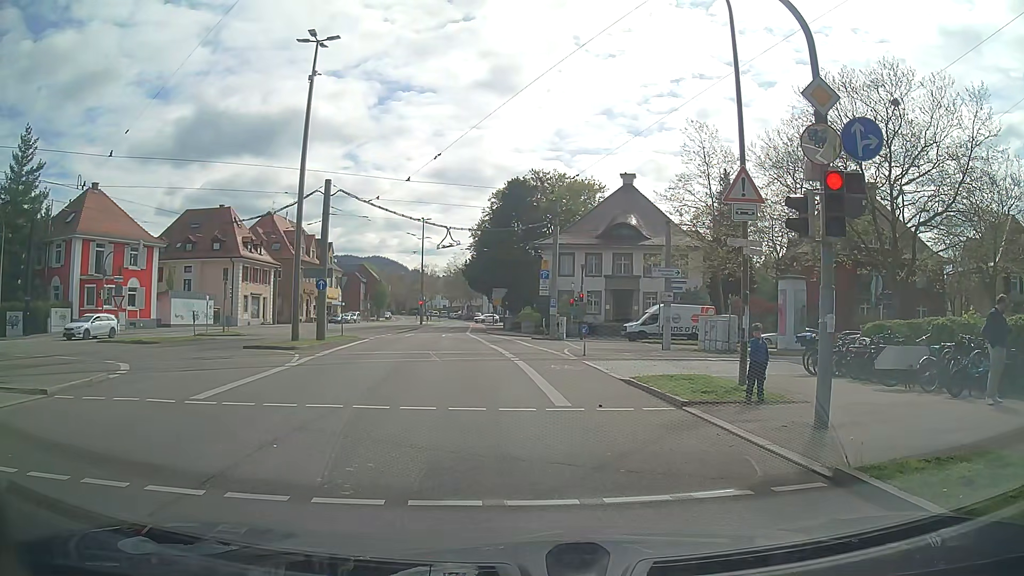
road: secondary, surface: asphalt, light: Day
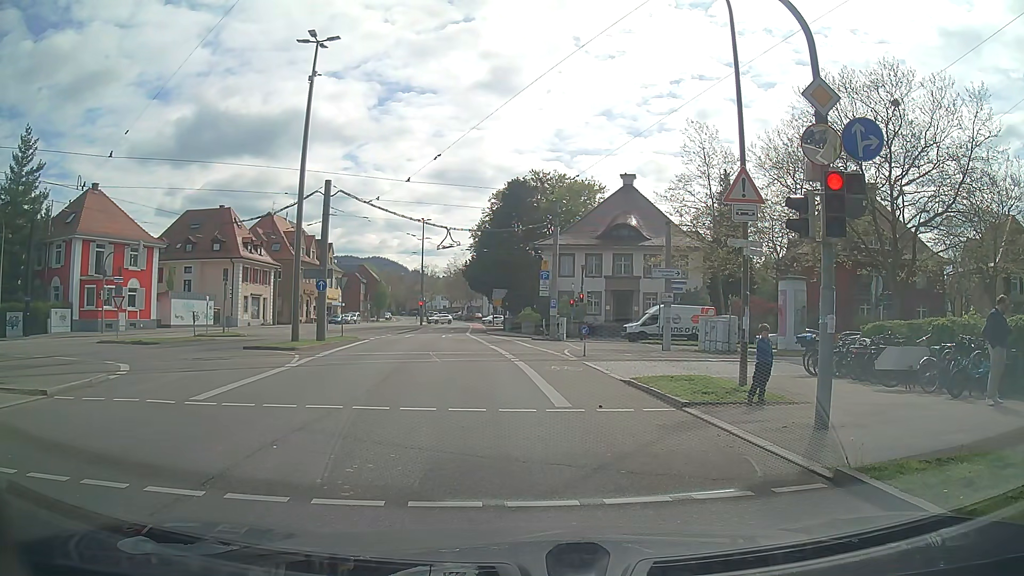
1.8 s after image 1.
(0.0, +0.1) m; 0°
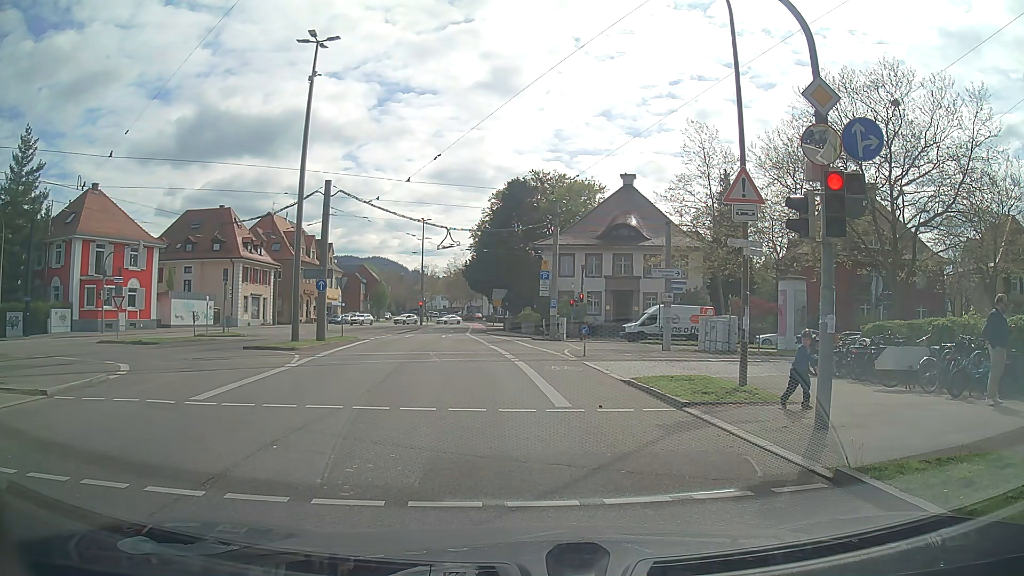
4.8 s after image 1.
(0.0, 0.0) m; 0°
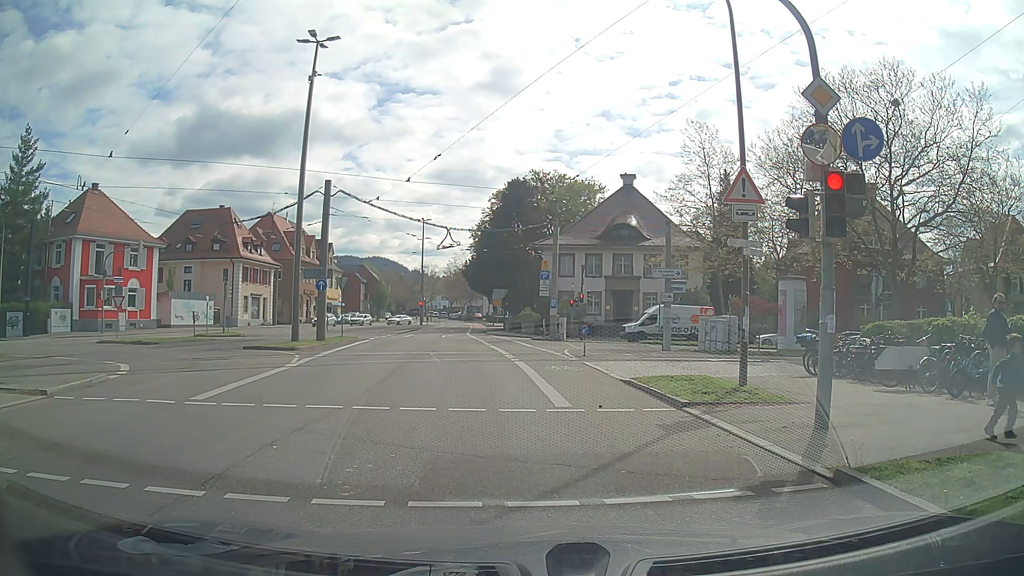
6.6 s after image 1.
(0.0, 0.0) m; 0°
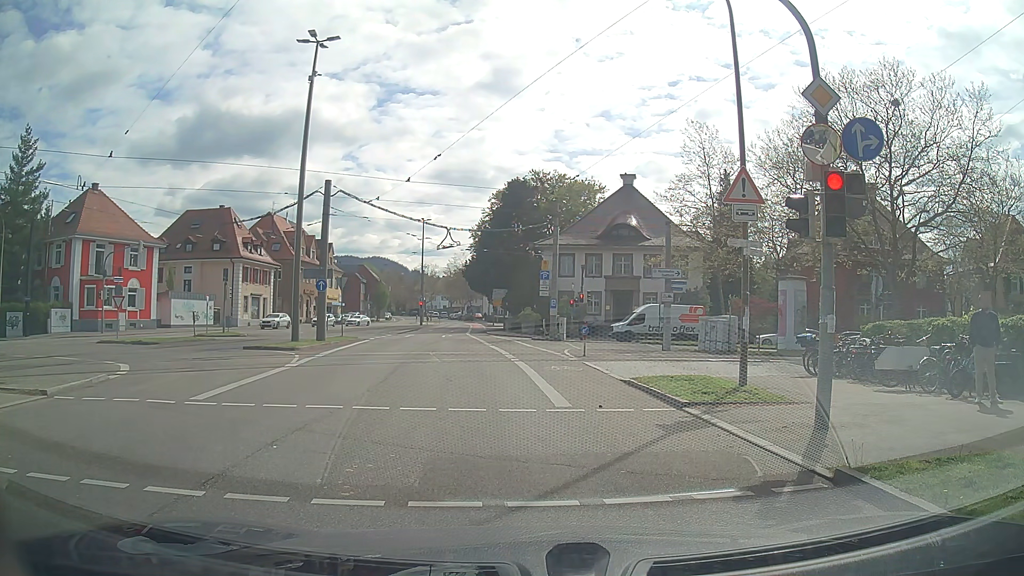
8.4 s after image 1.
(0.0, 0.0) m; 0°
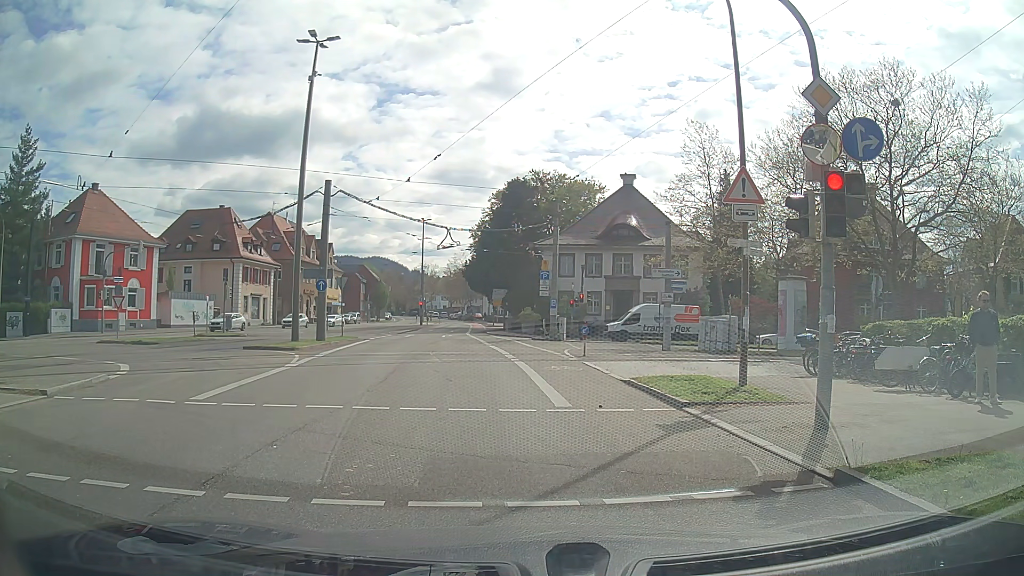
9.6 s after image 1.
(0.0, 0.0) m; 0°
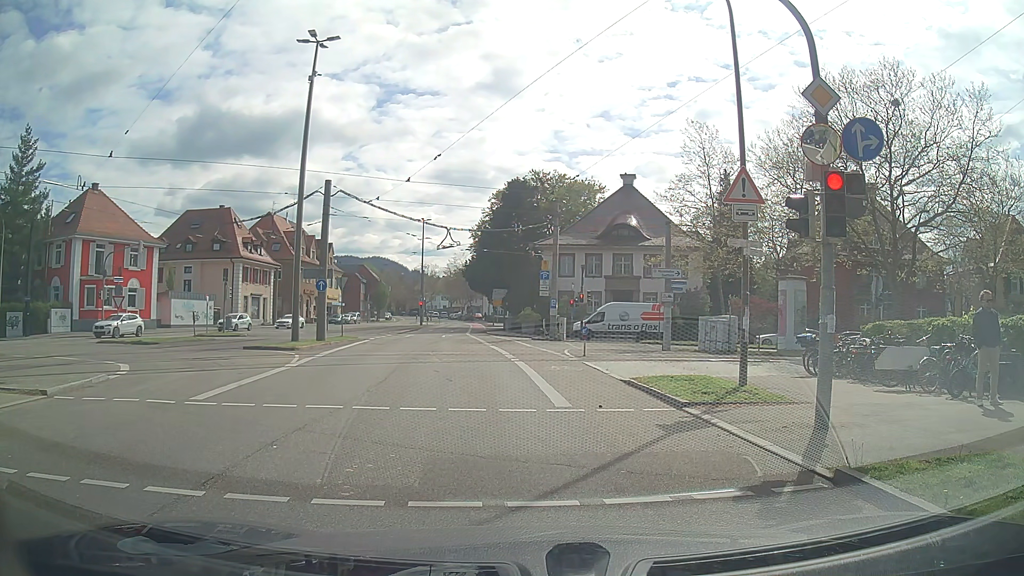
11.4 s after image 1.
(0.0, 0.0) m; 0°
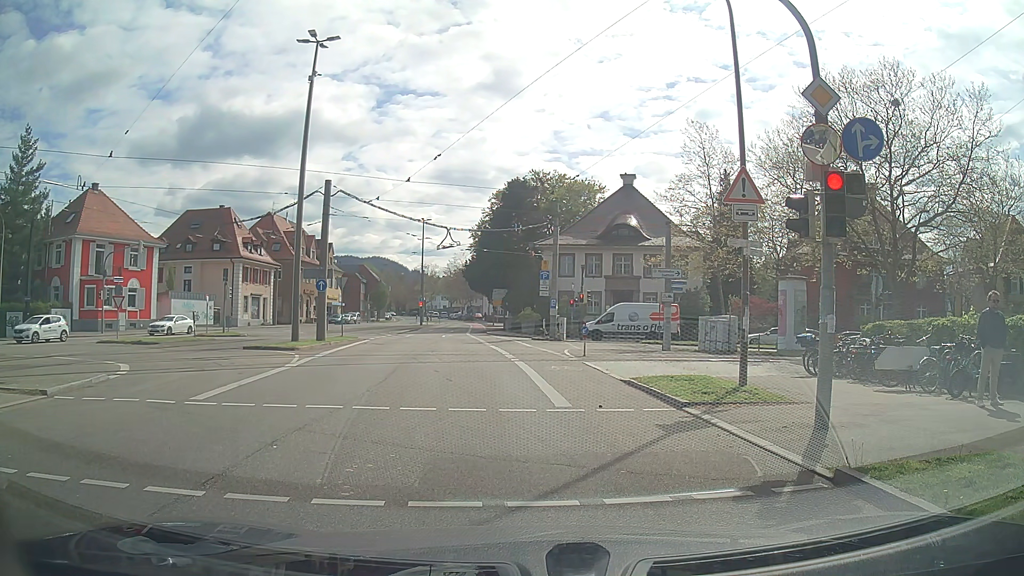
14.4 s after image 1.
(0.0, 0.0) m; 0°
